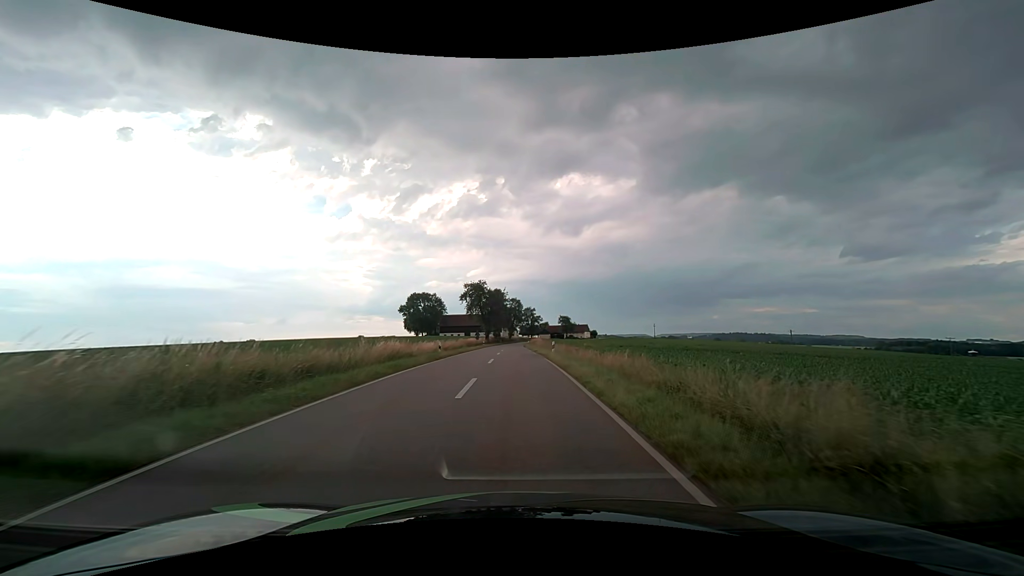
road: tertiary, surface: asphalt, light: Day
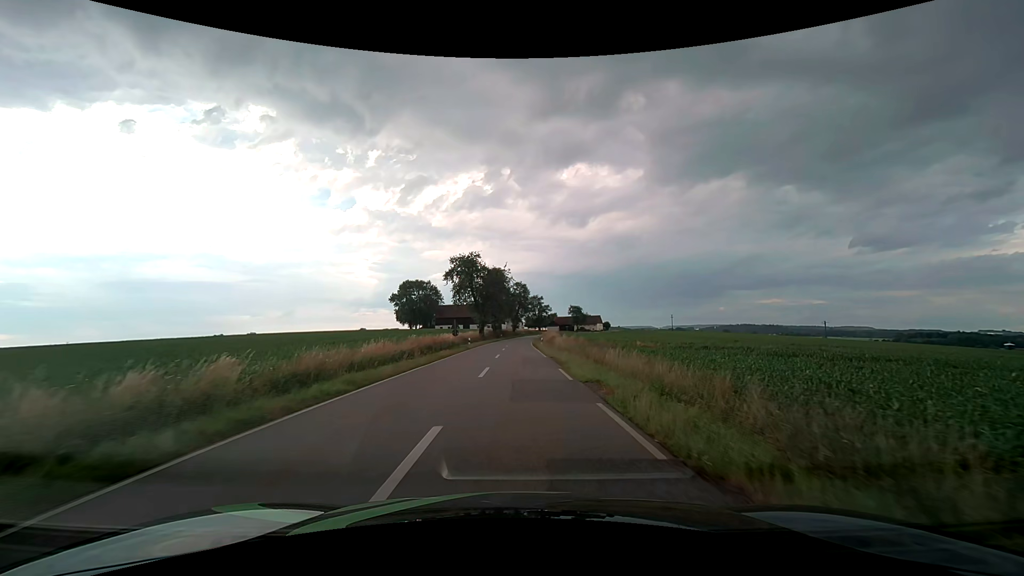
(-0.1, +30.8) m; -1°
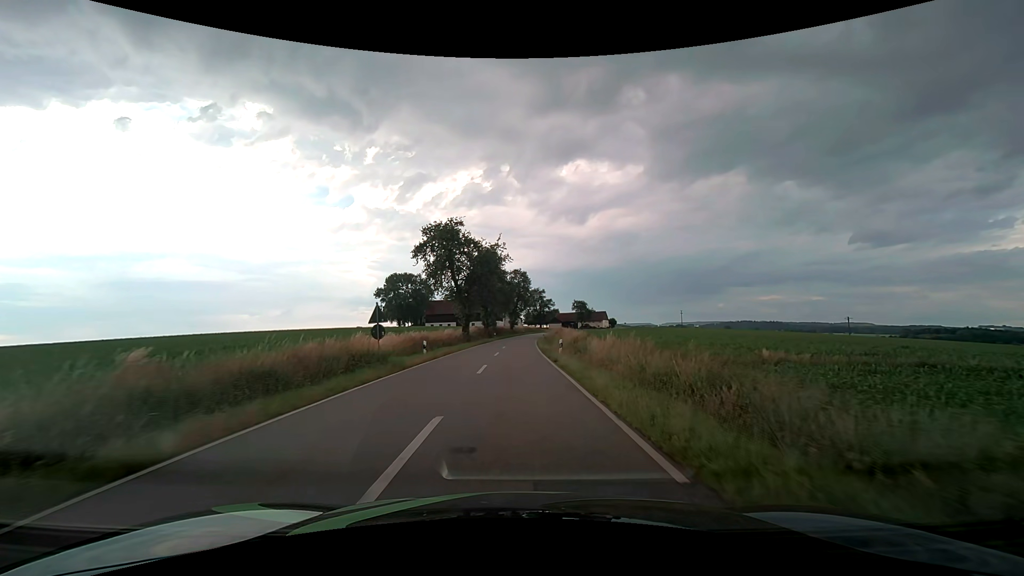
(+0.1, +23.0) m; 0°
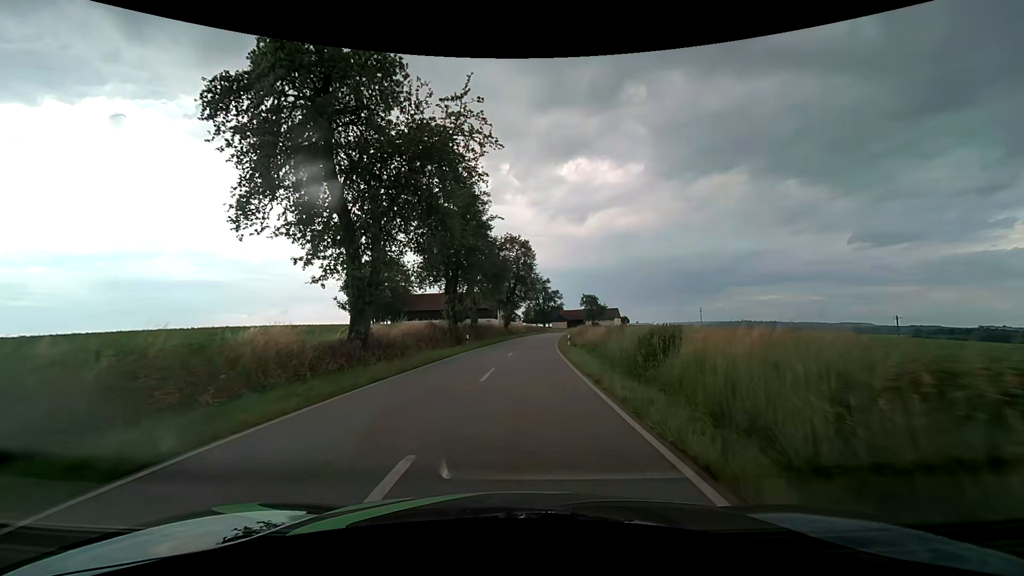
(+0.1, +38.4) m; 0°
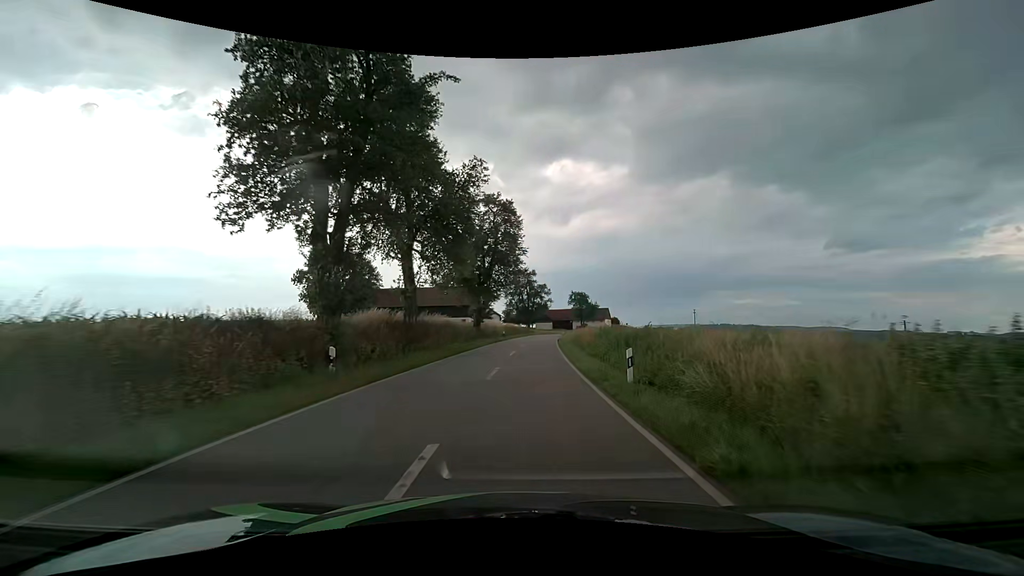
(+0.4, +23.1) m; +2°
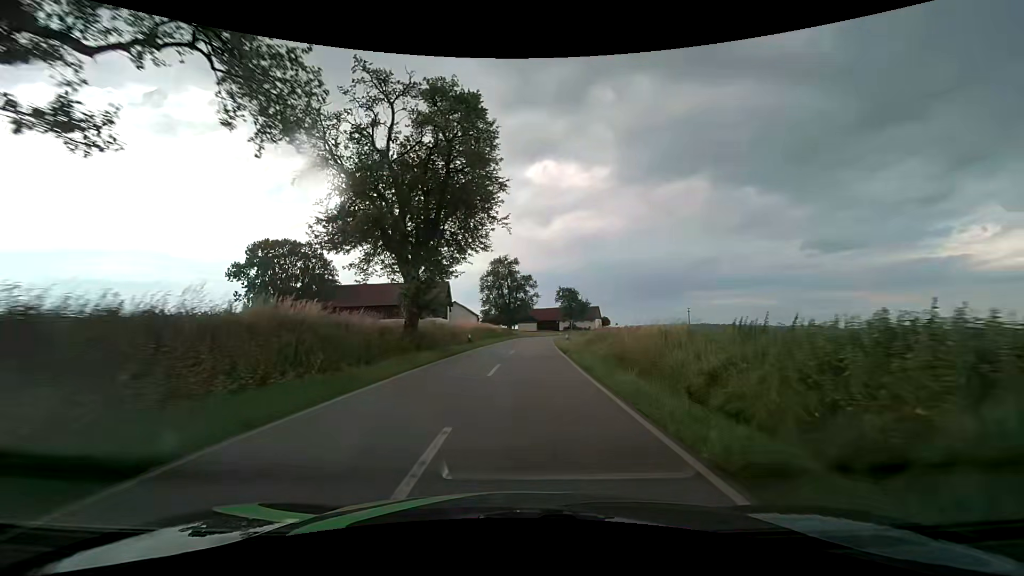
(+0.4, +23.0) m; +2°
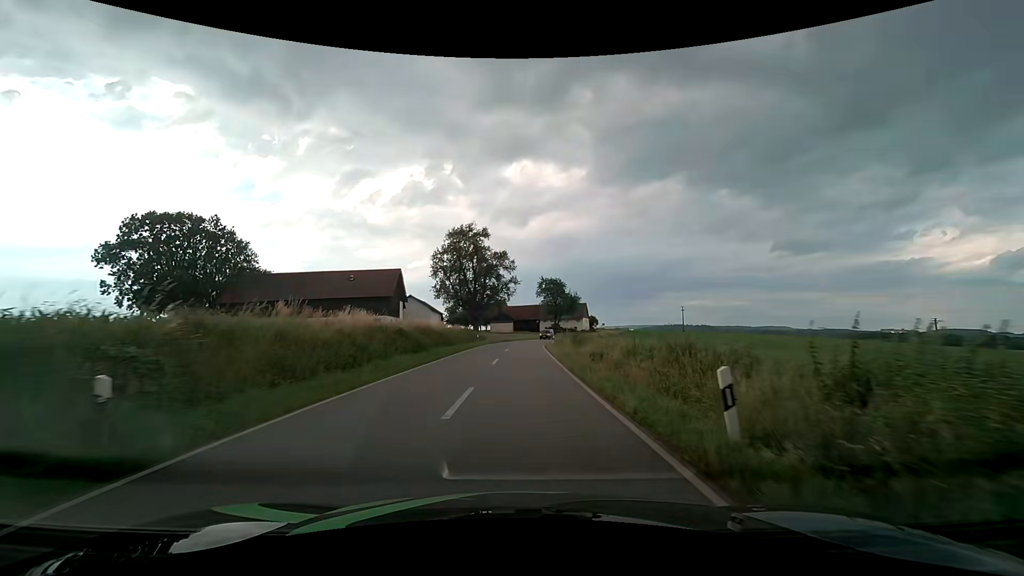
(+1.1, +30.4) m; +4°
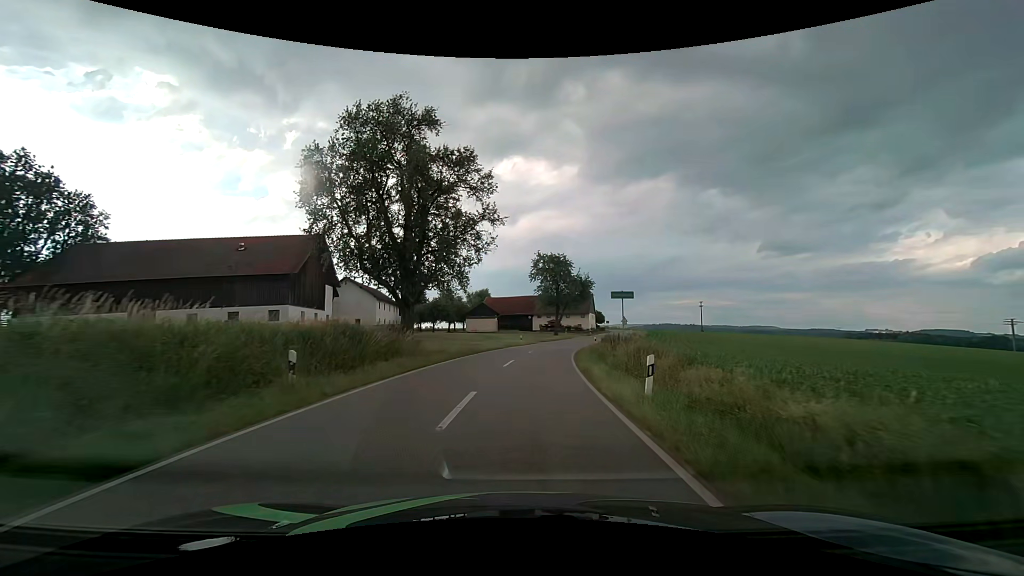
(+0.2, +37.4) m; +1°
(0, +10) (0, +20) (+1, +30) (+3, +40) (+5, +50) (+8, +59) (+11, +69) (+14, +78) (+17, +88) (+20, +97) m
